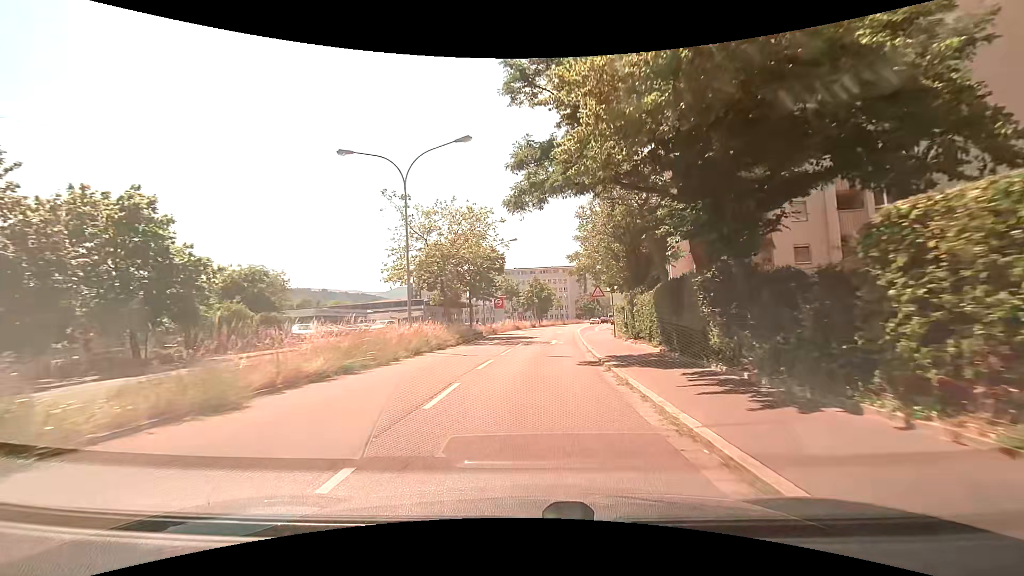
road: secondary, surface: asphalt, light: Day
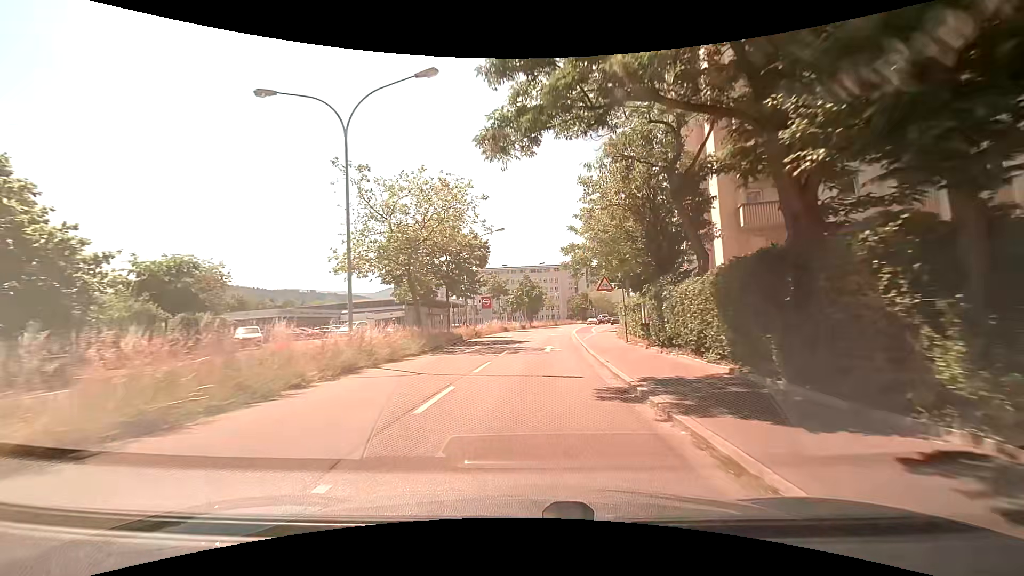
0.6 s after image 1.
(+0.1, +6.5) m; +1°
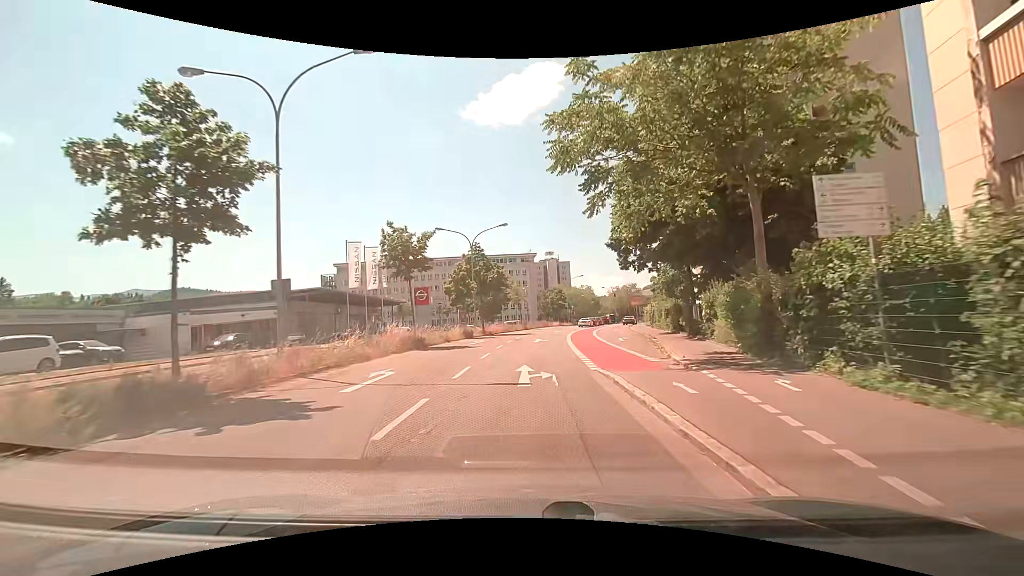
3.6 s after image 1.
(+1.2, +31.2) m; +4°
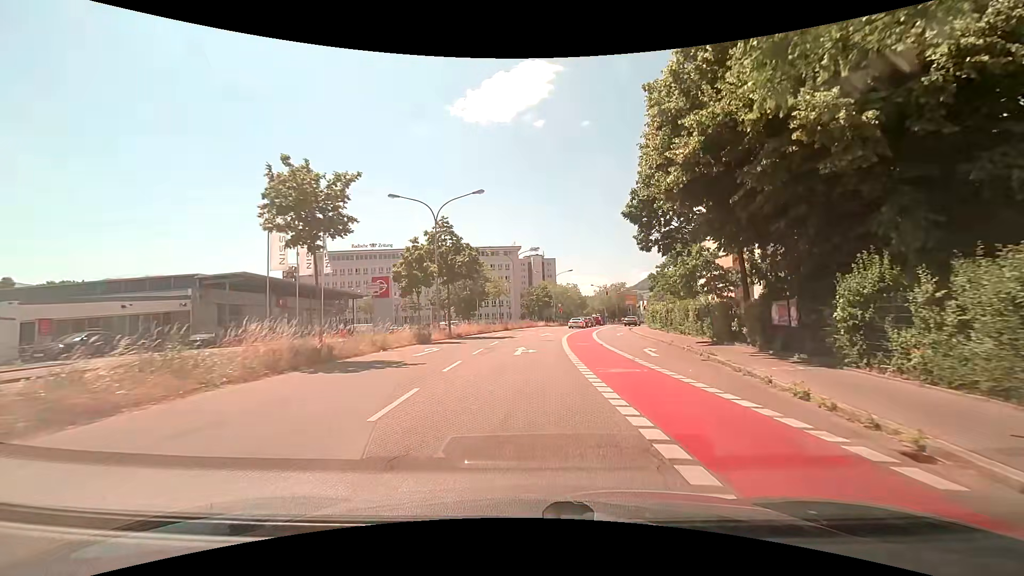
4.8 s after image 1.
(+0.1, +10.8) m; +1°
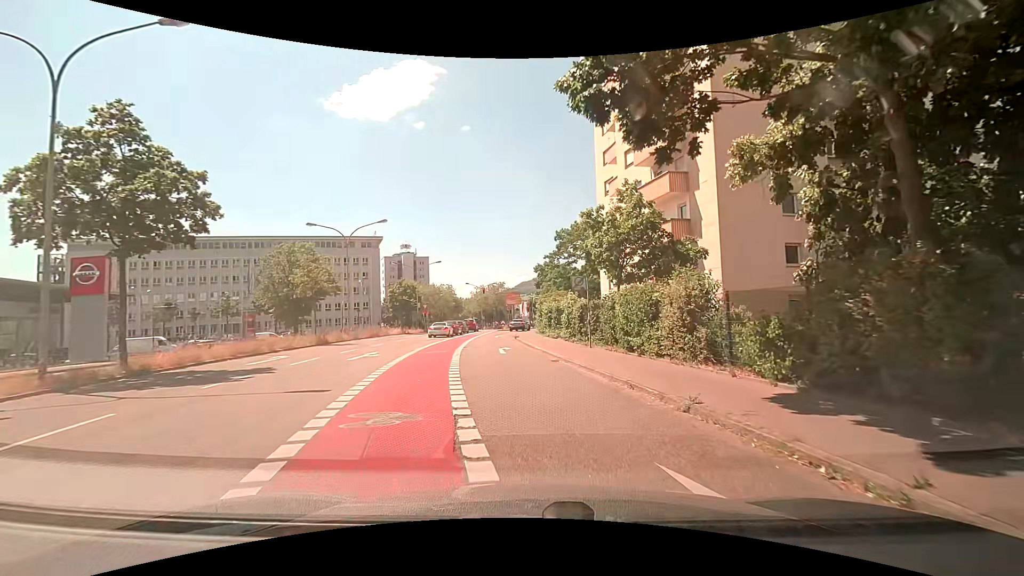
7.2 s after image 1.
(+2.7, +18.1) m; +15°
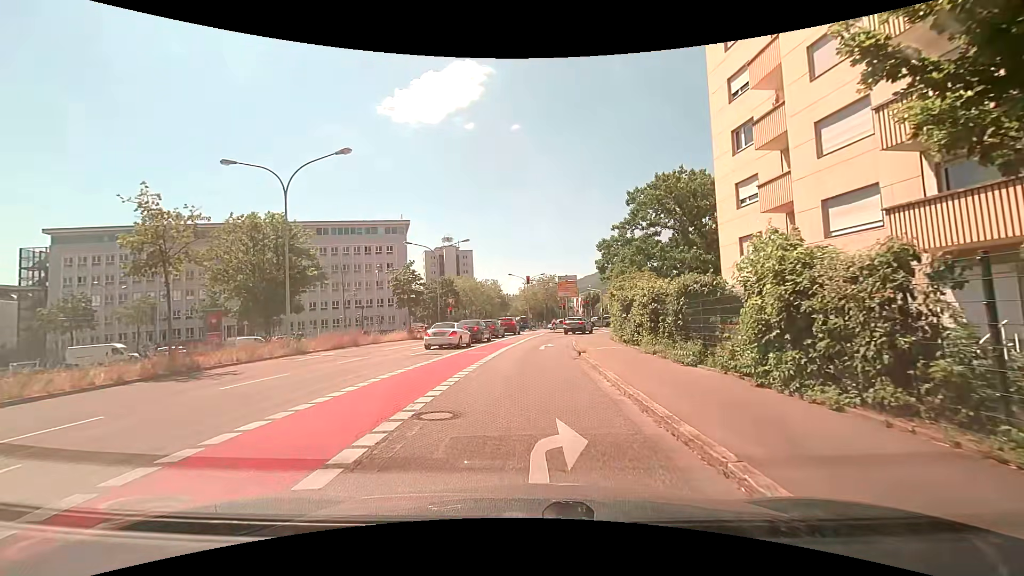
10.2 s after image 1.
(-0.7, +18.2) m; -6°
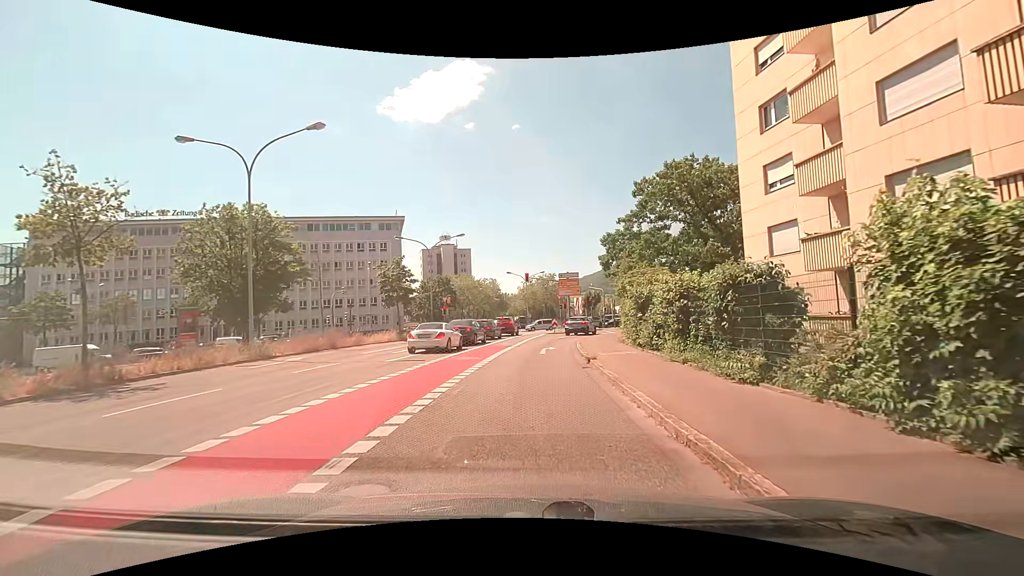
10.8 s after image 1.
(0.0, +3.1) m; 0°
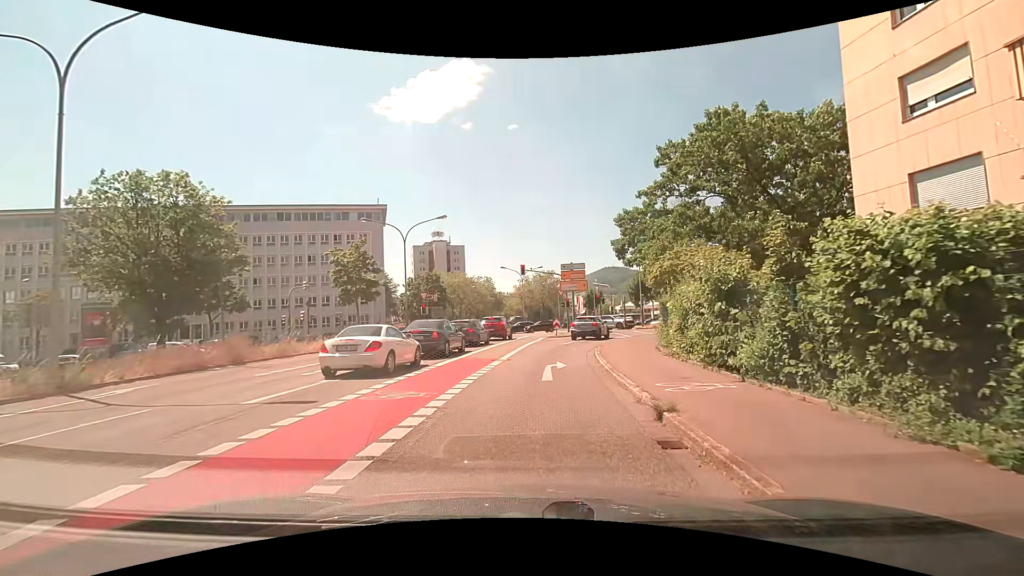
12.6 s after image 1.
(+0.1, +8.4) m; -1°
